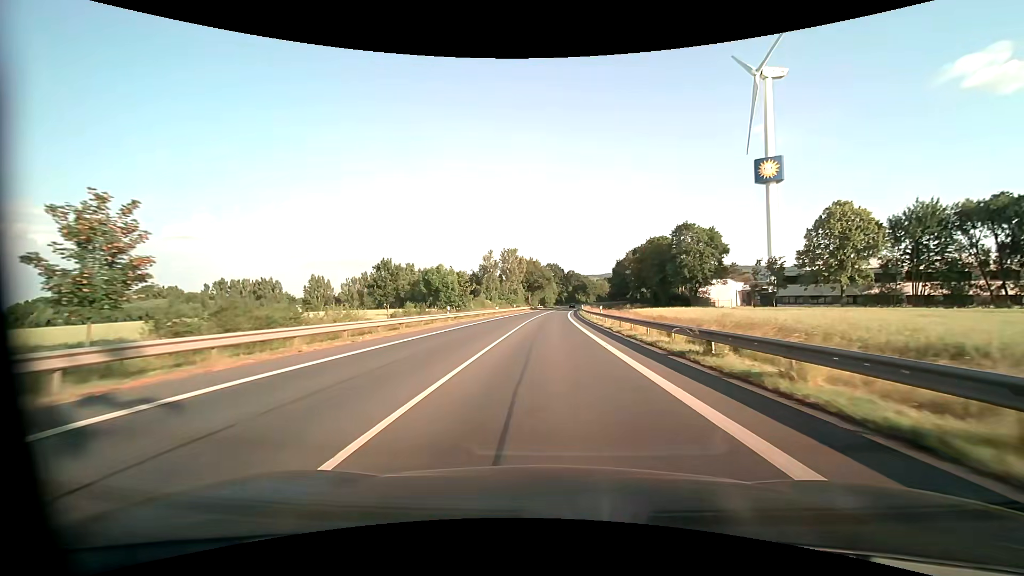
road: primary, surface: asphalt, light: Day
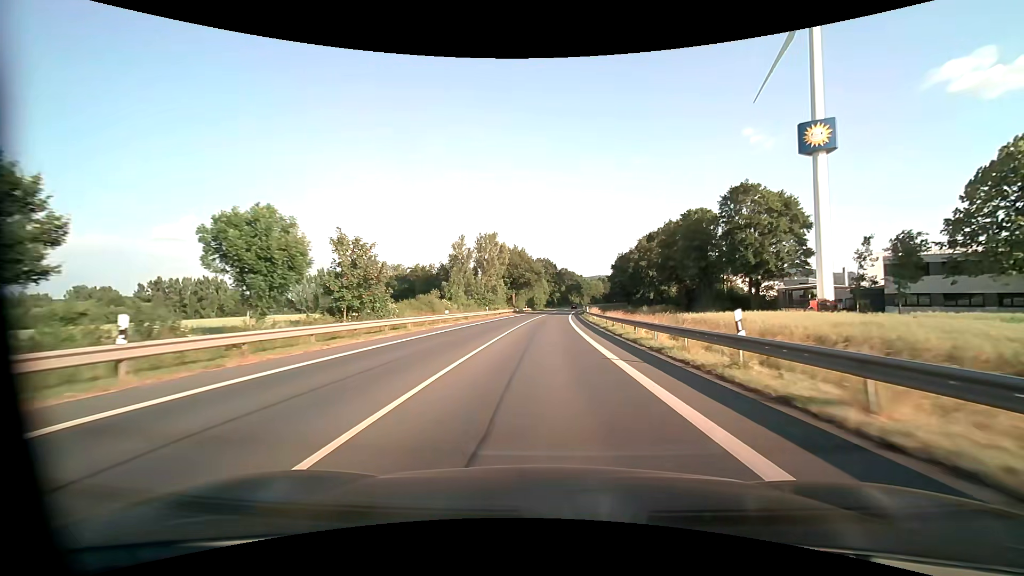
(+0.3, +30.5) m; +1°
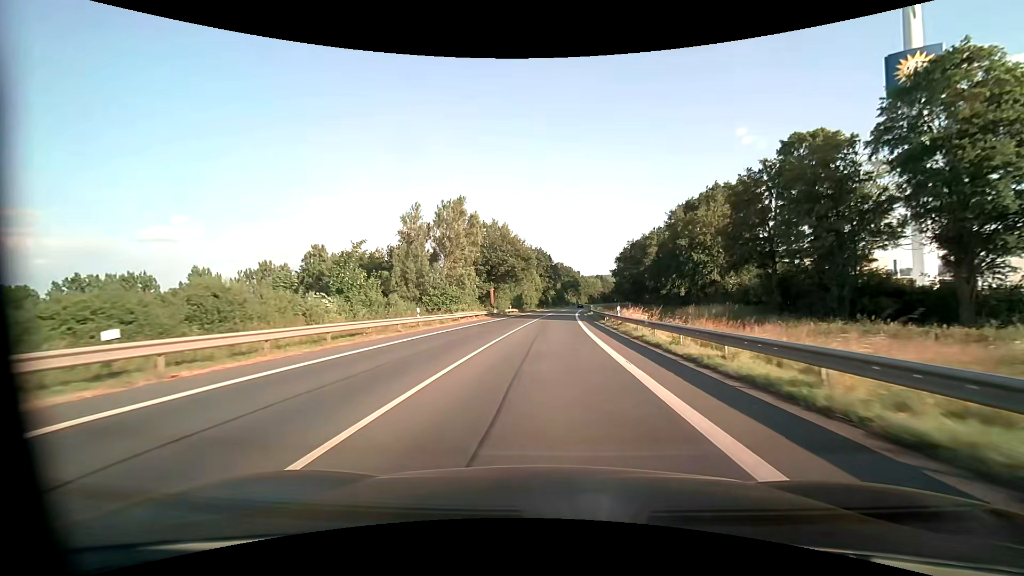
(+0.2, +31.1) m; +1°
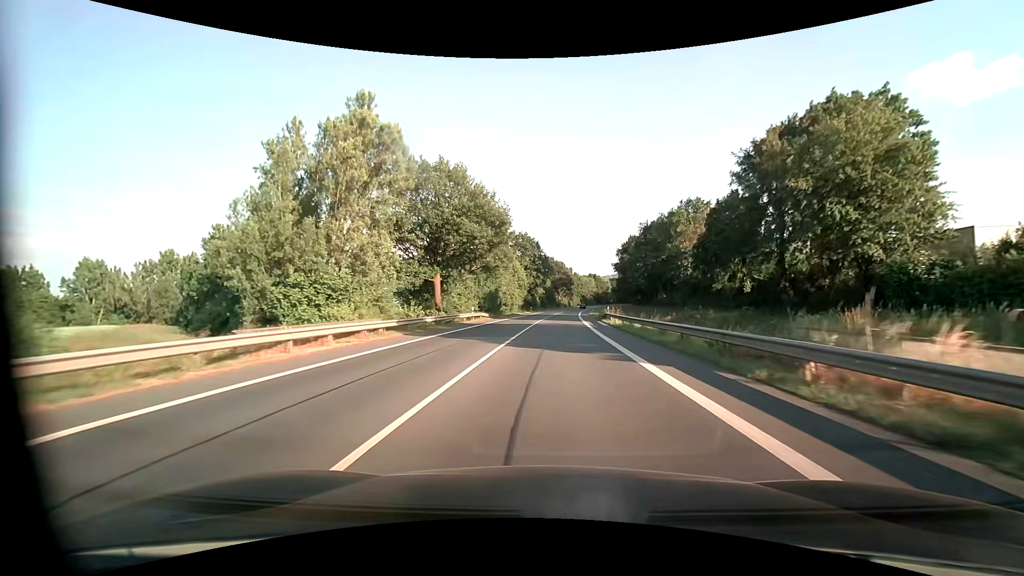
(+0.2, +31.4) m; +1°
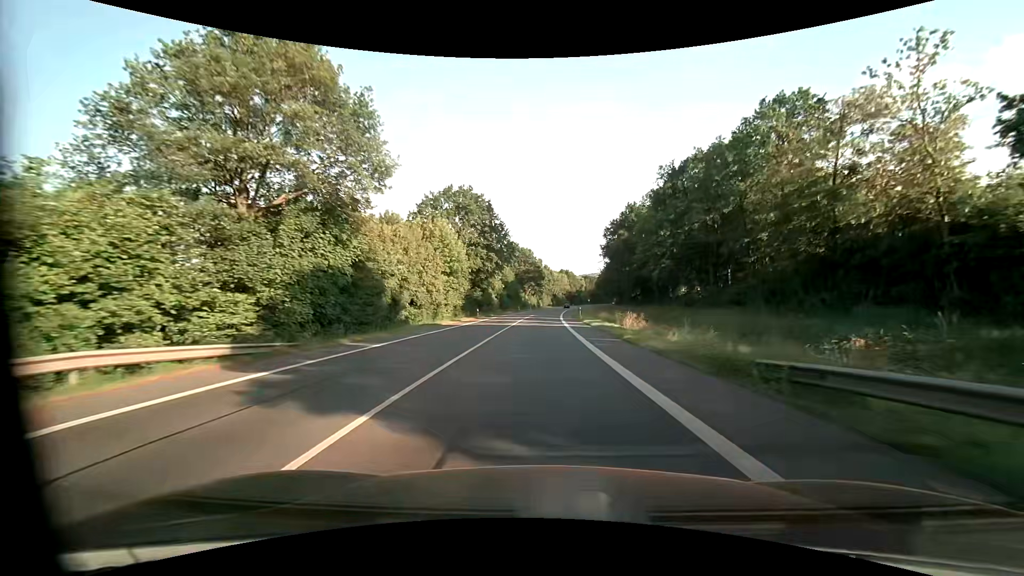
(+1.3, +41.9) m; +4°
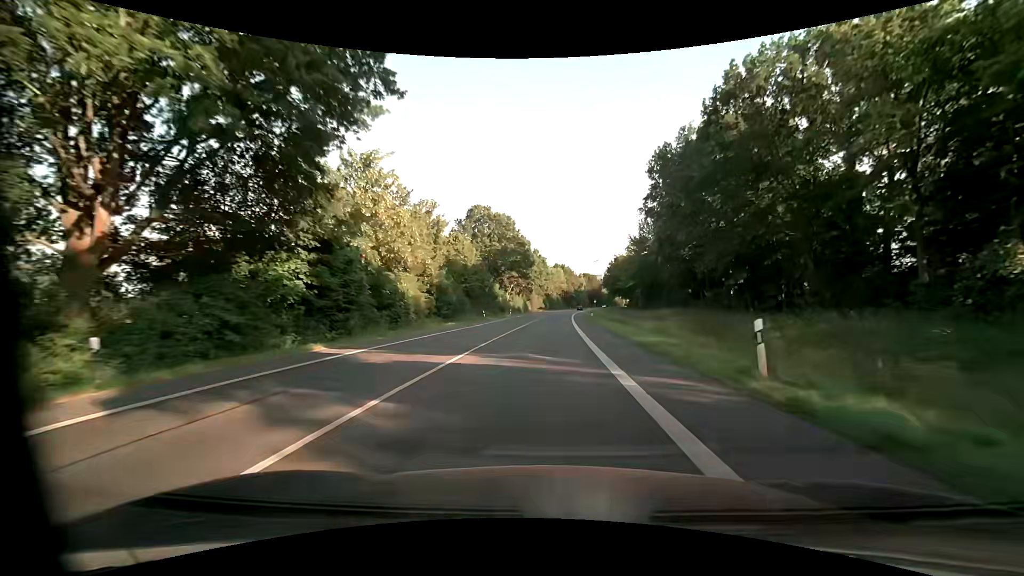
(0.0, +52.6) m; +1°
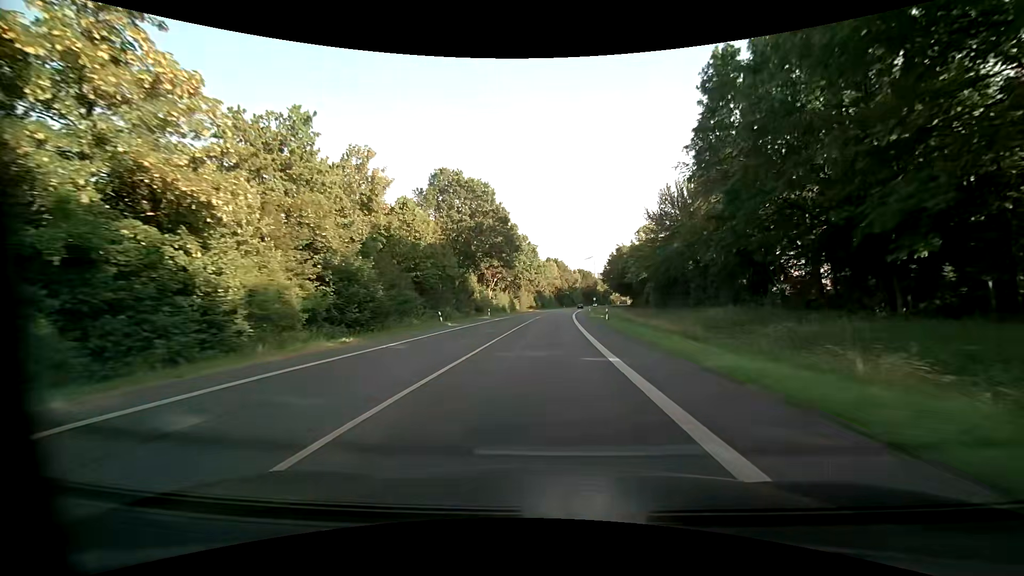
(+0.2, +21.1) m; +1°
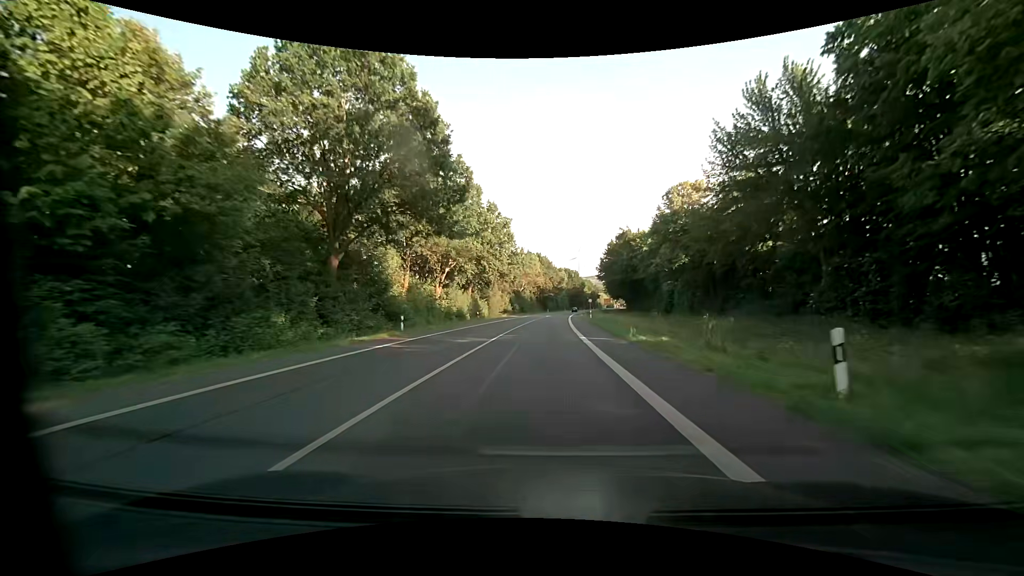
(+0.5, +31.6) m; +2°
(0, +10) (0, +20) (0, +30) (0, +40) (+1, +50) (+1, +60) (+2, +70) (+2, +80) (+3, +90) (+3, +100) m
